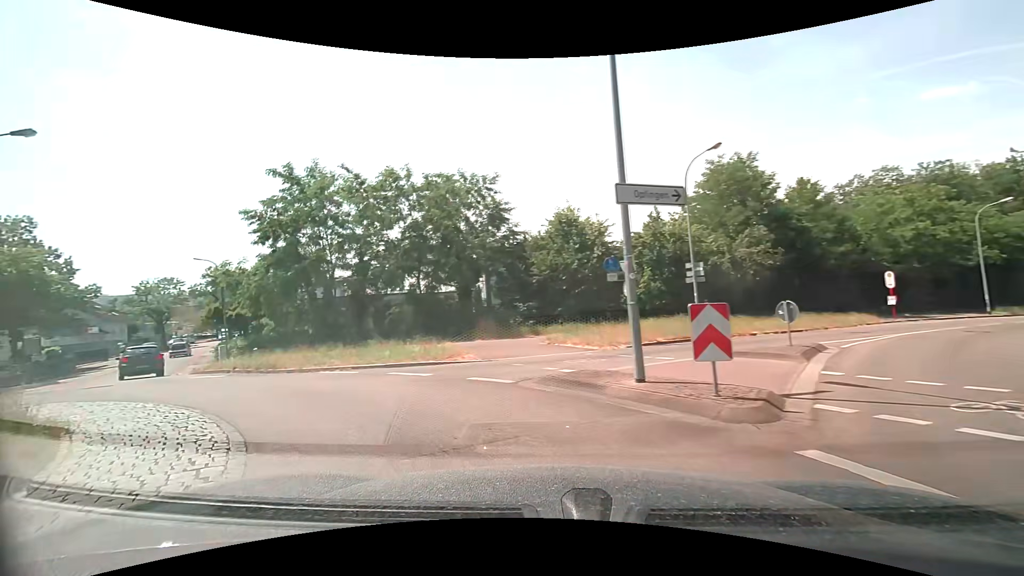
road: secondary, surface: asphalt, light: Day
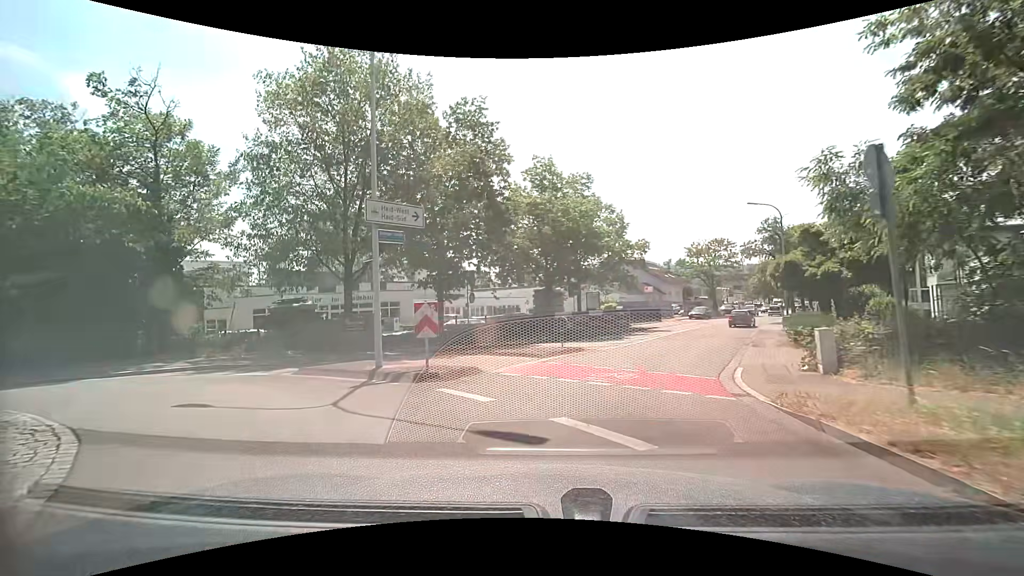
(-8.6, +13.7) m; -57°
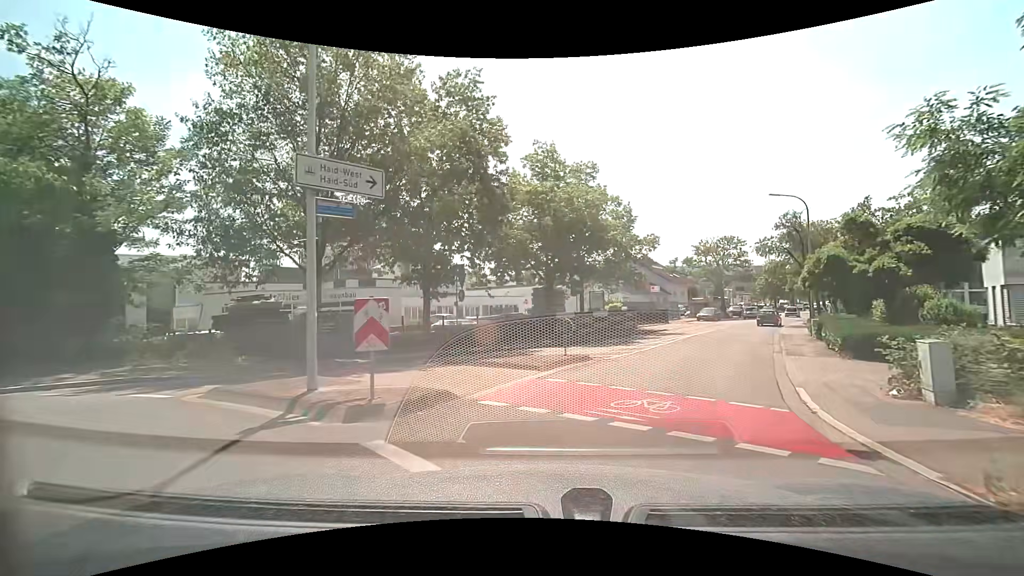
(0.0, +3.4) m; 0°
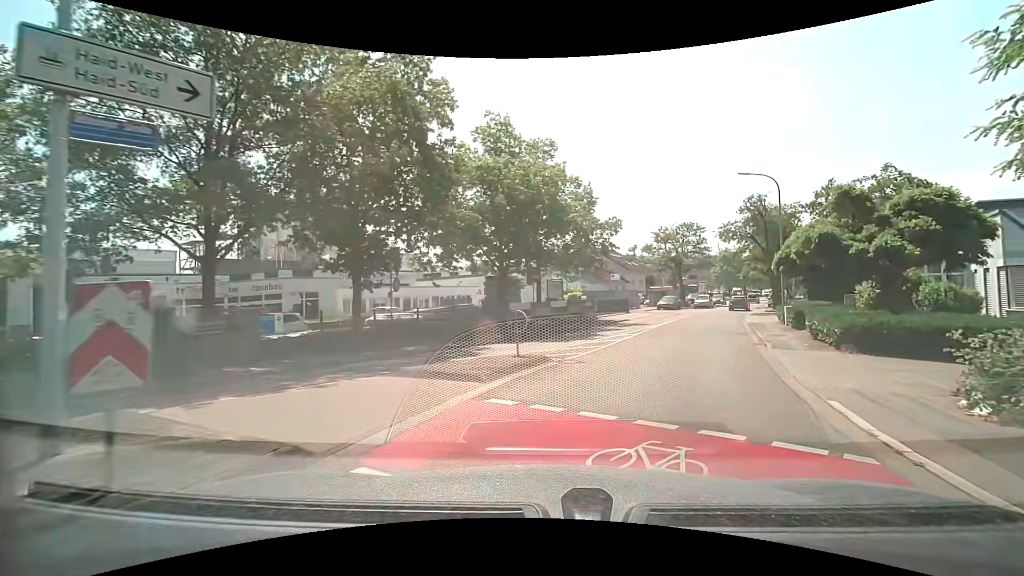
(+0.1, +3.6) m; +5°
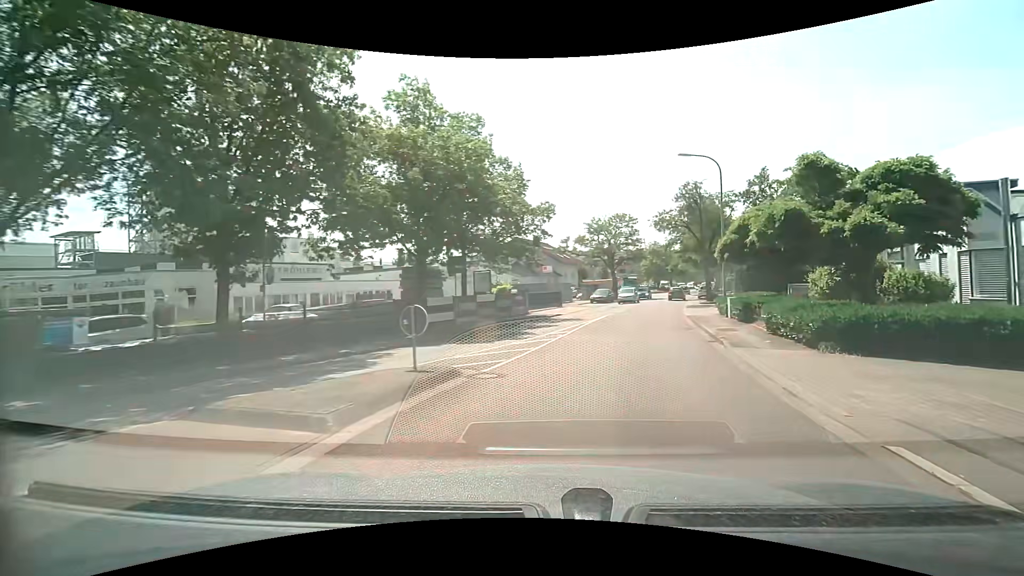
(+0.3, +3.9) m; +8°
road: unclassified
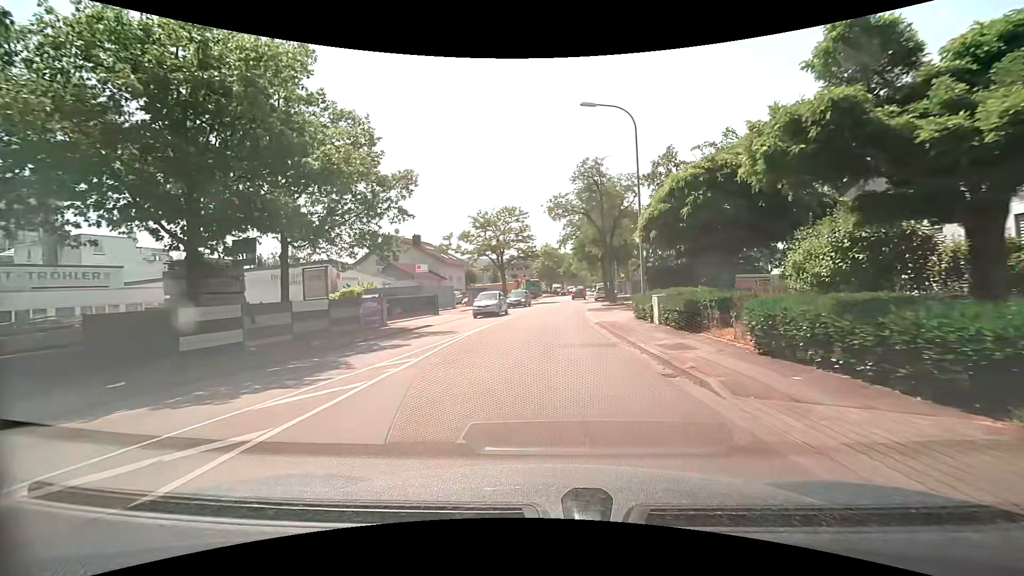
(+1.2, +9.2) m; +11°
